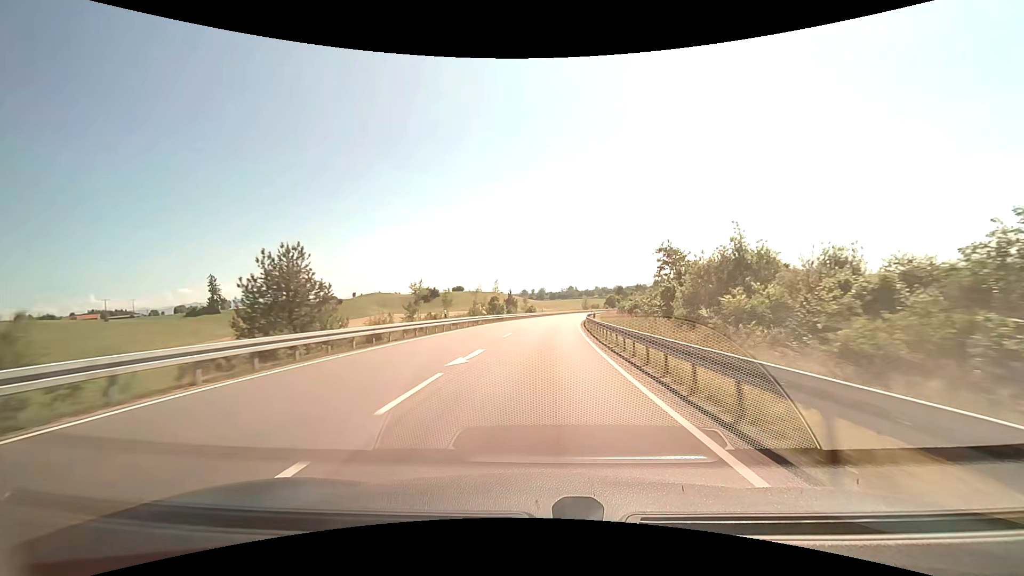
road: primary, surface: asphalt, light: Day
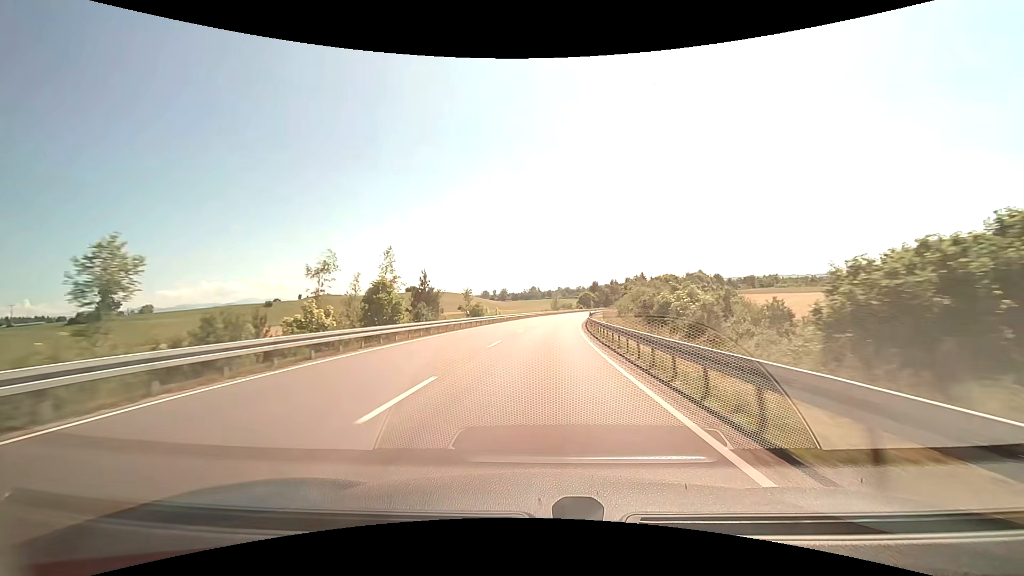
(+1.8, +42.8) m; +6°
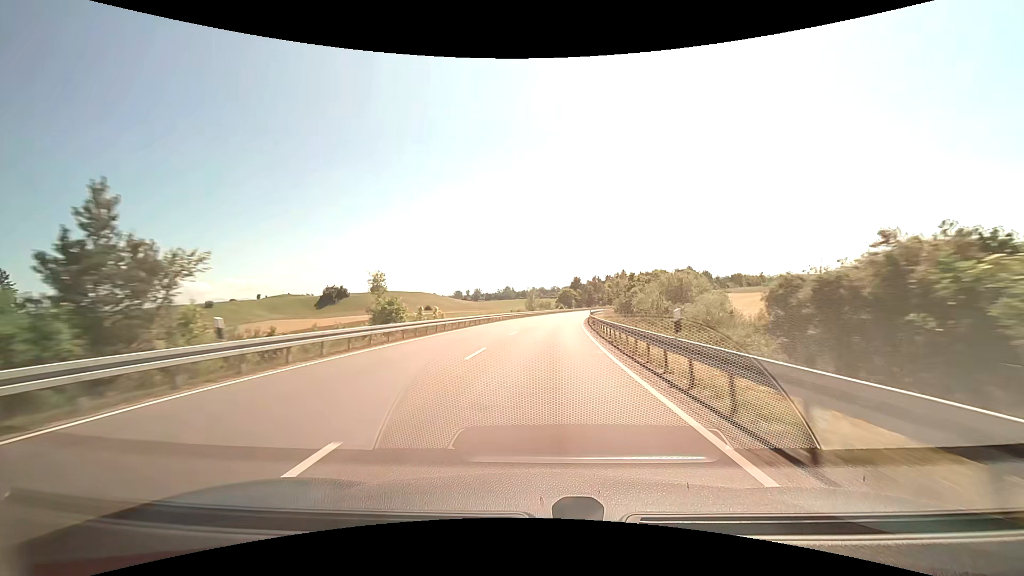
(+0.9, +29.3) m; +4°
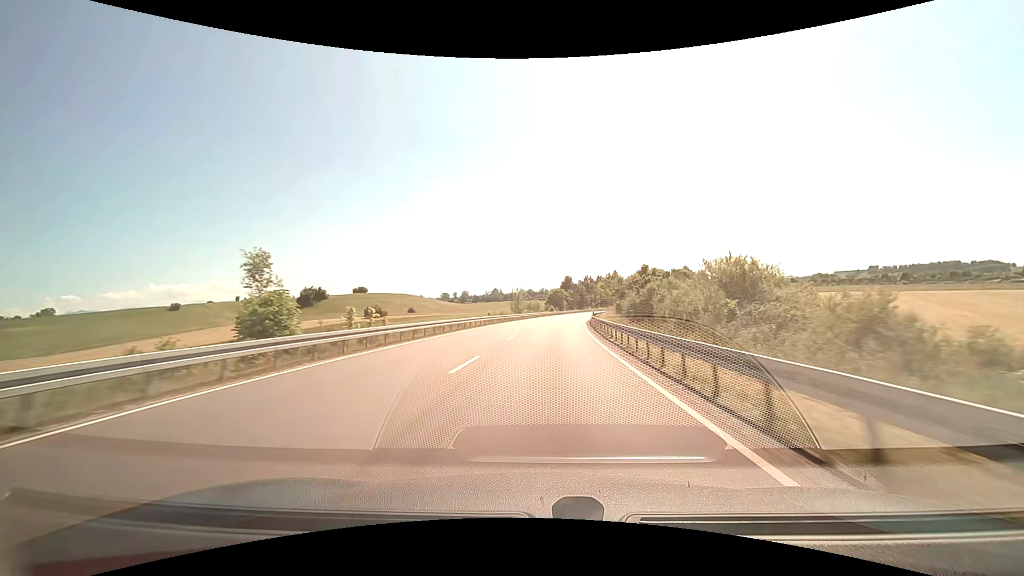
(+0.2, +14.8) m; +2°
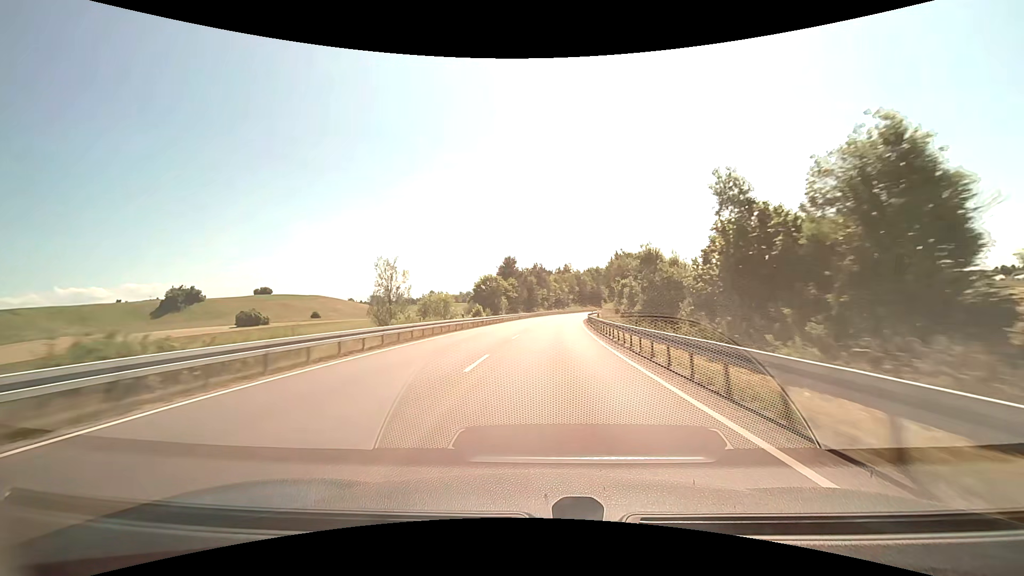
(+1.6, +60.4) m; +4°
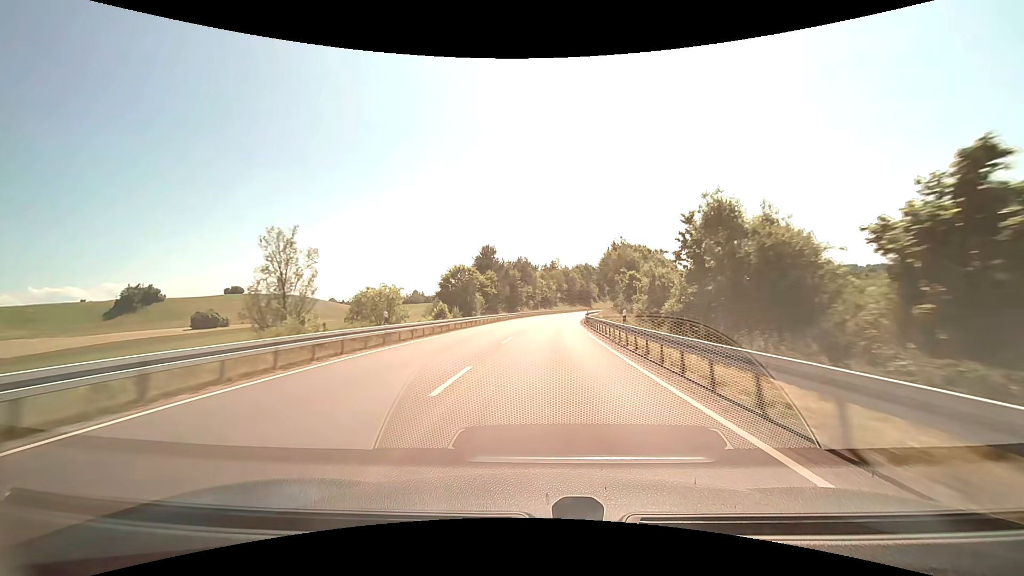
(+0.4, +15.4) m; +3°
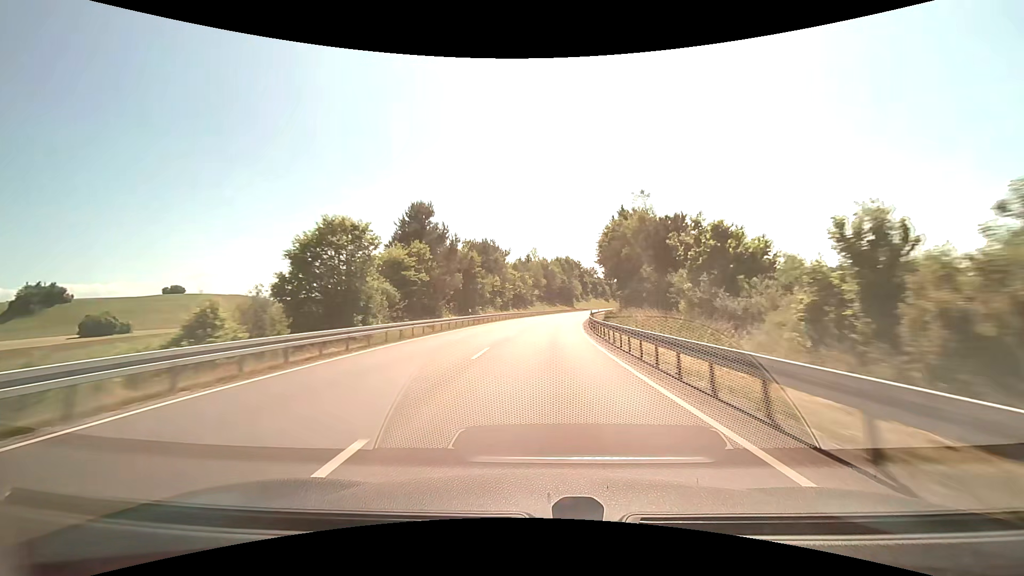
(+0.9, +30.9) m; +3°
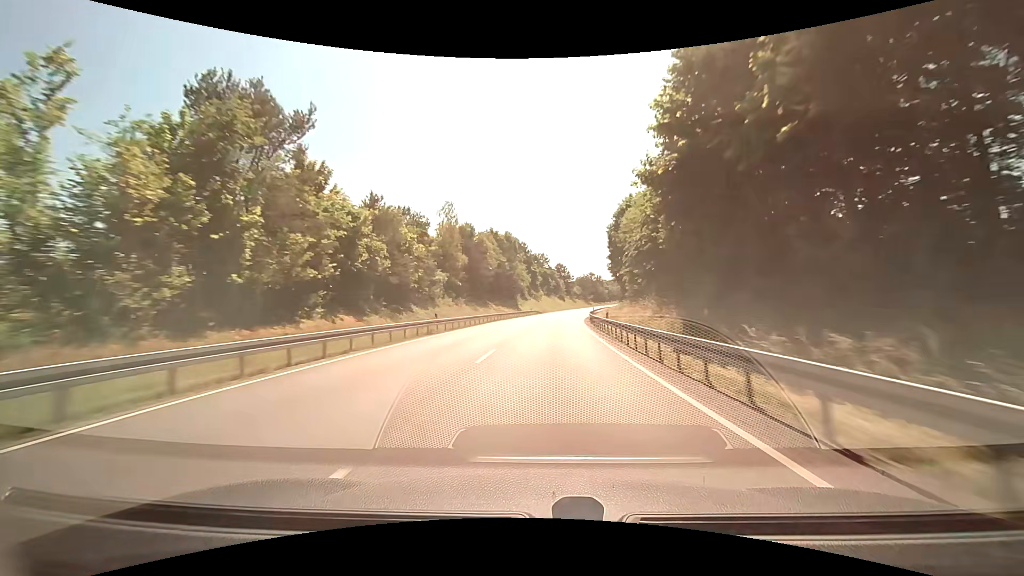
(+2.5, +61.5) m; +7°
(0, +10) (+1, +20) (+1, +30) (+2, +40) (+3, +50) (+3, +60) (+4, +70) (+6, +80) (+7, +90) (+9, +100) m
